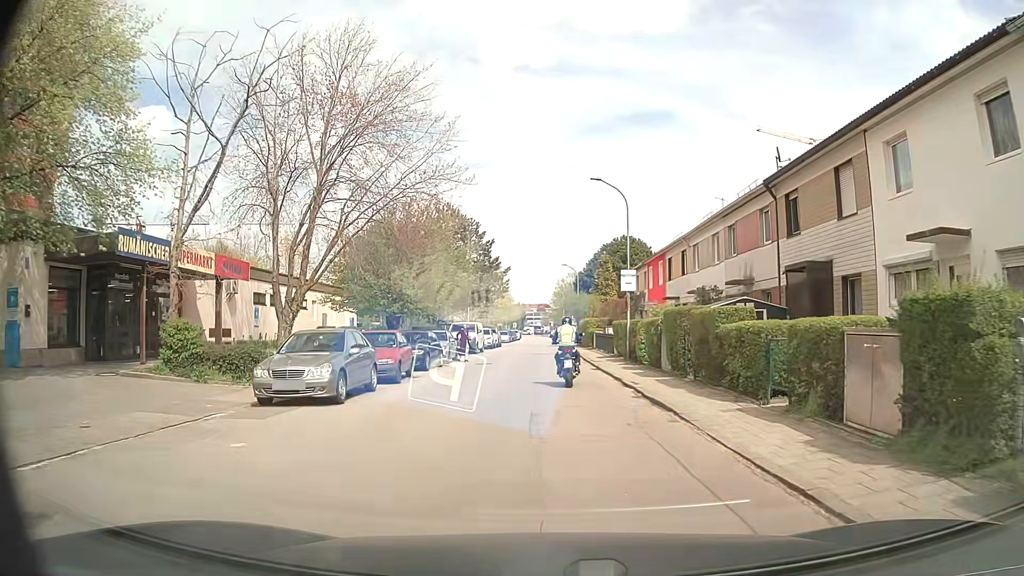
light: Day
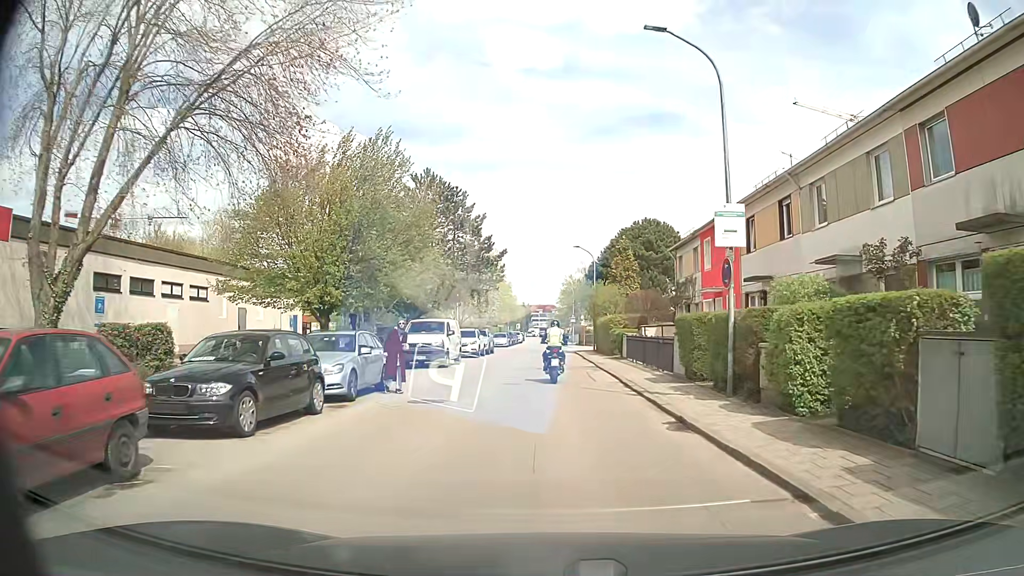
(-0.2, +14.8) m; -1°
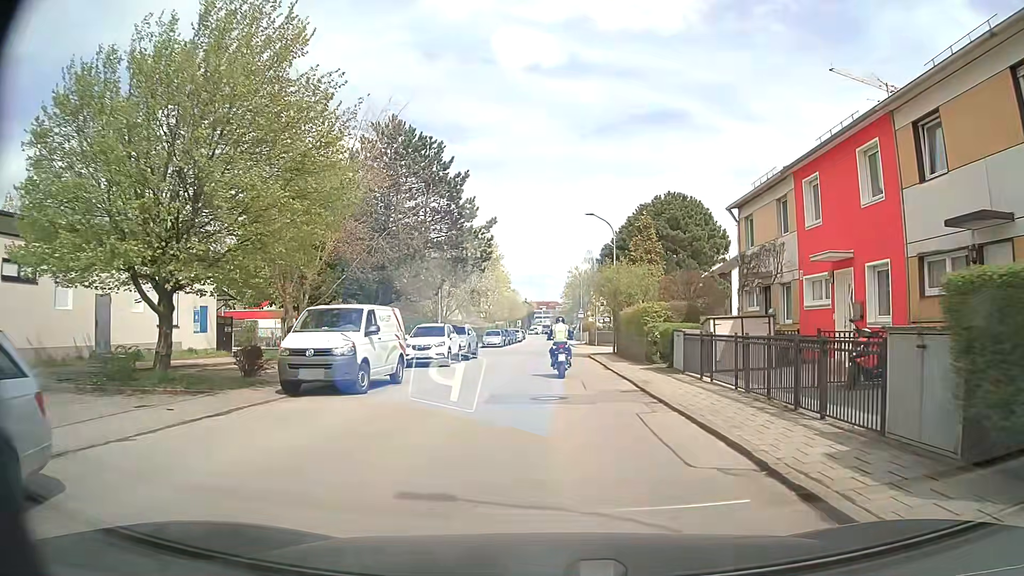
(-0.1, +12.6) m; 0°
(0, +10) (0, +20) (0, +30) (0, +40) (0, +50) (0, +60) (0, +70) (0, +80) (0, +90) (-1, +100) m
